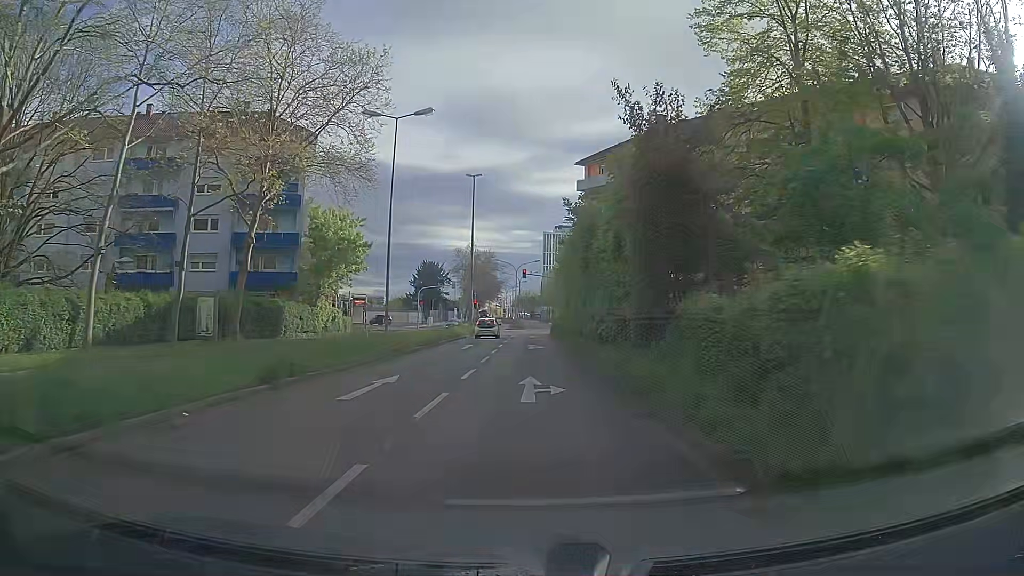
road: secondary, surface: asphalt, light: Day
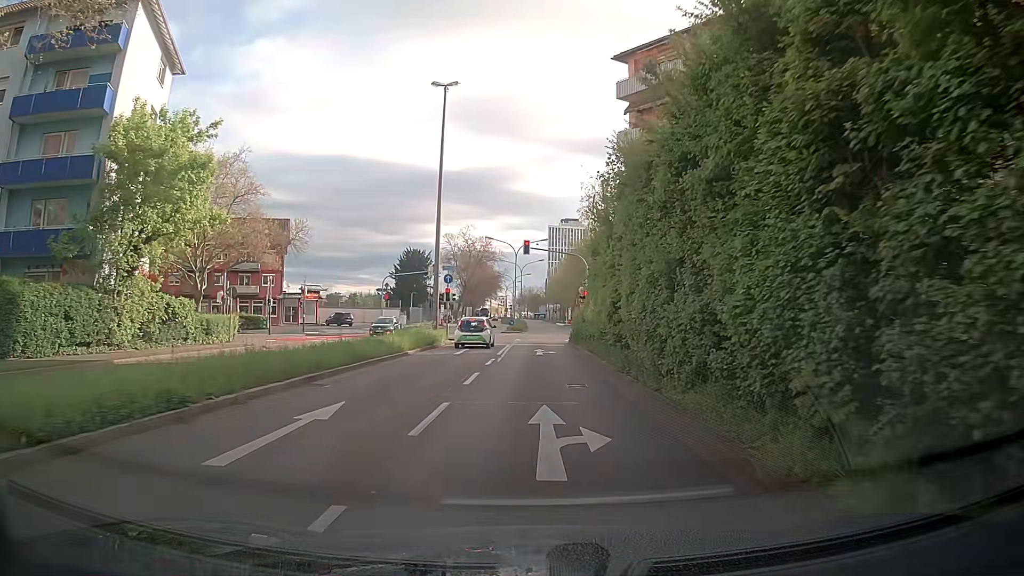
(-0.2, +25.1) m; -1°
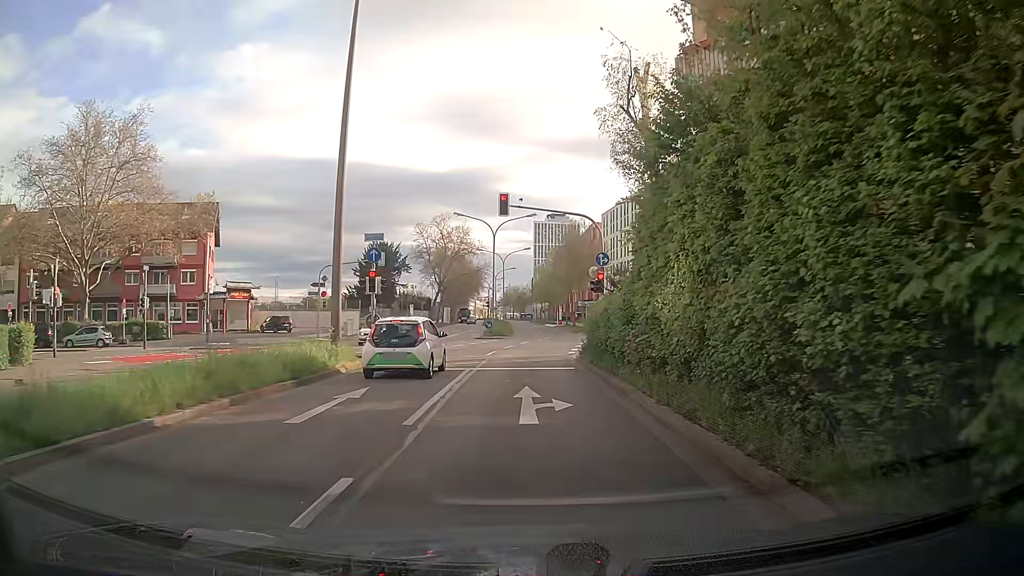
(+0.1, +16.9) m; -2°
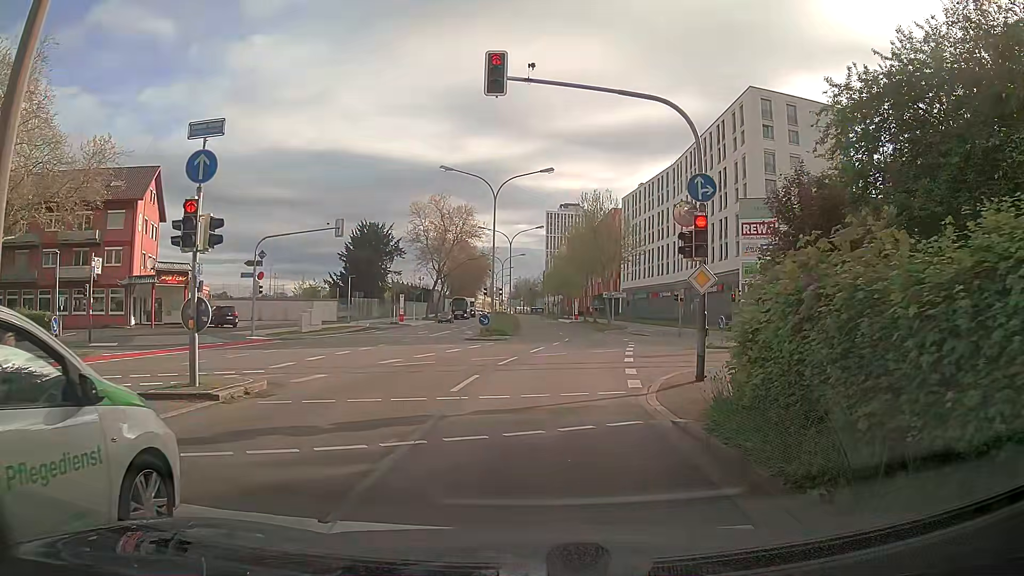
(+0.3, +14.3) m; -1°
